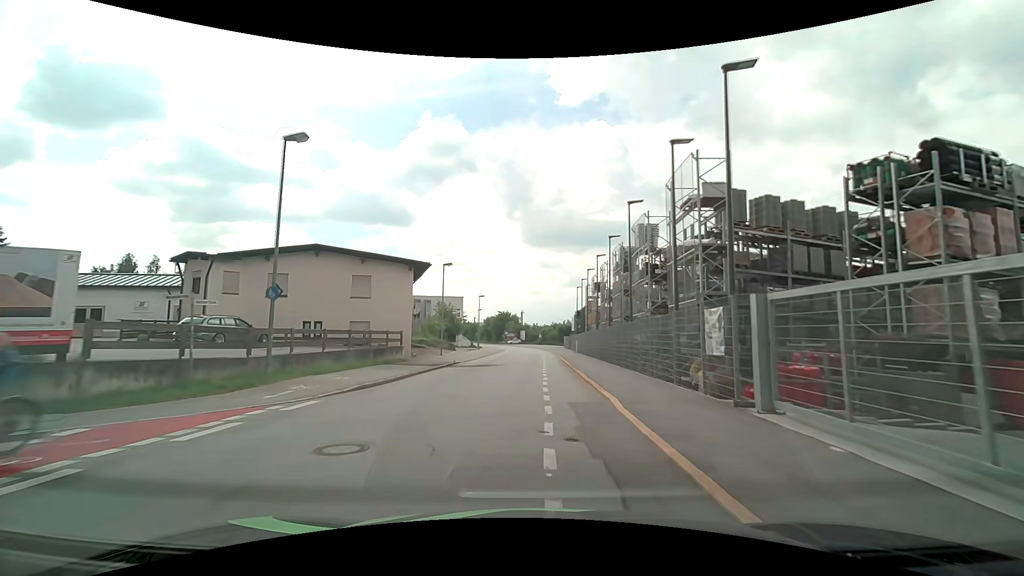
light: Day
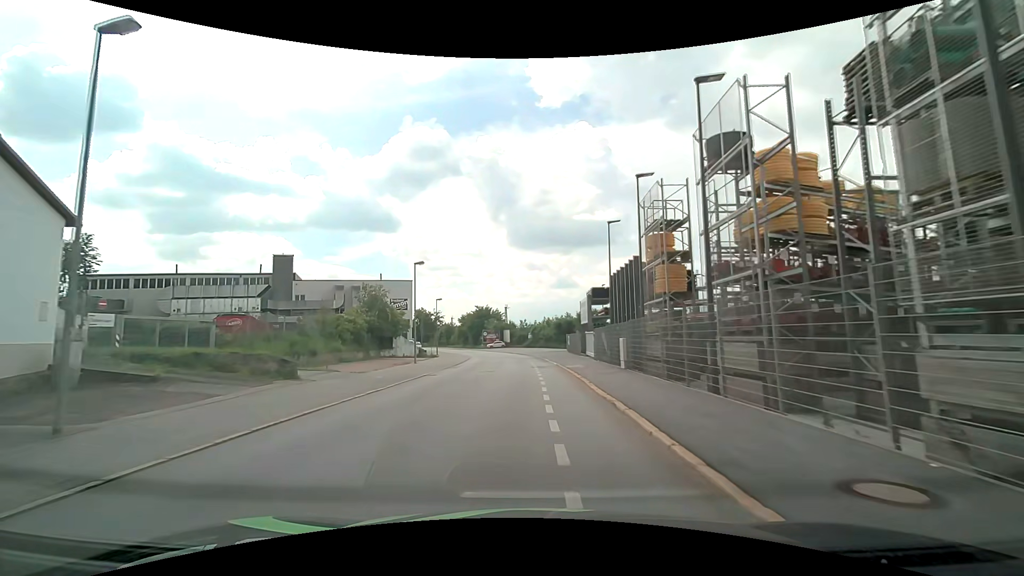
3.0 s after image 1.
(+0.6, +34.0) m; +2°
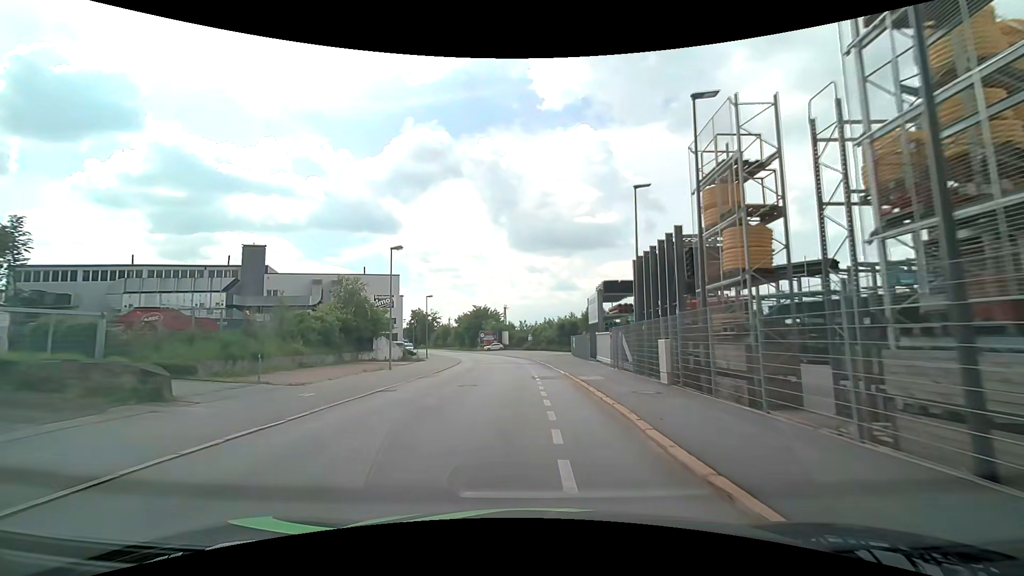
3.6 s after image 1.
(-0.1, +6.9) m; 0°
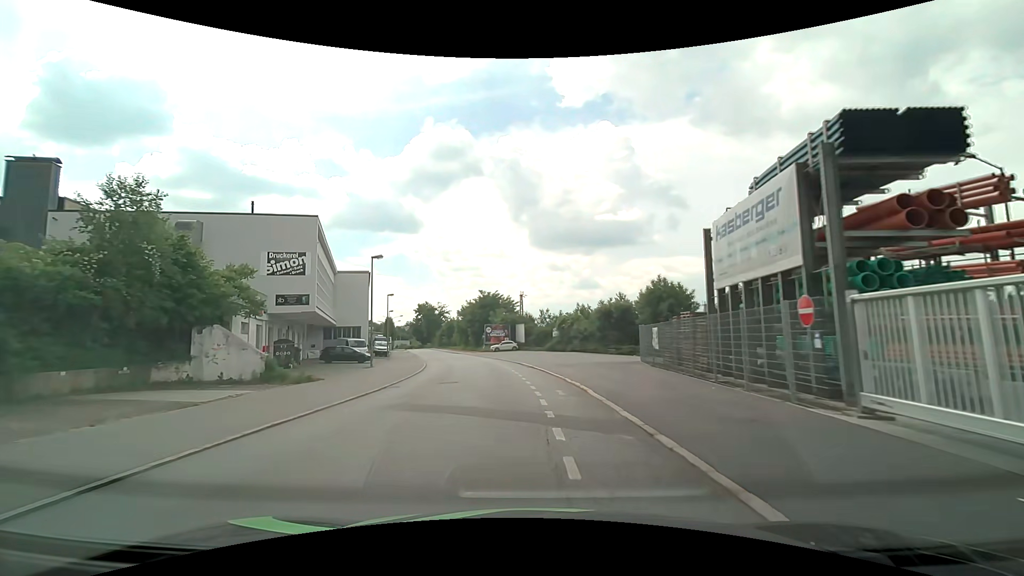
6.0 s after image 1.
(-0.5, +28.1) m; -3°
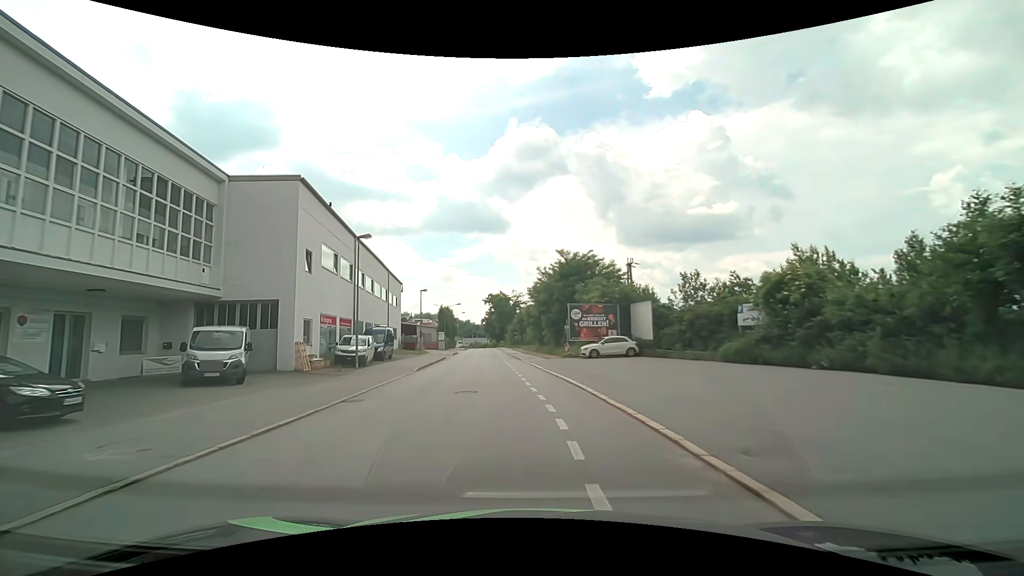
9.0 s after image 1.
(-2.7, +35.4) m; -10°
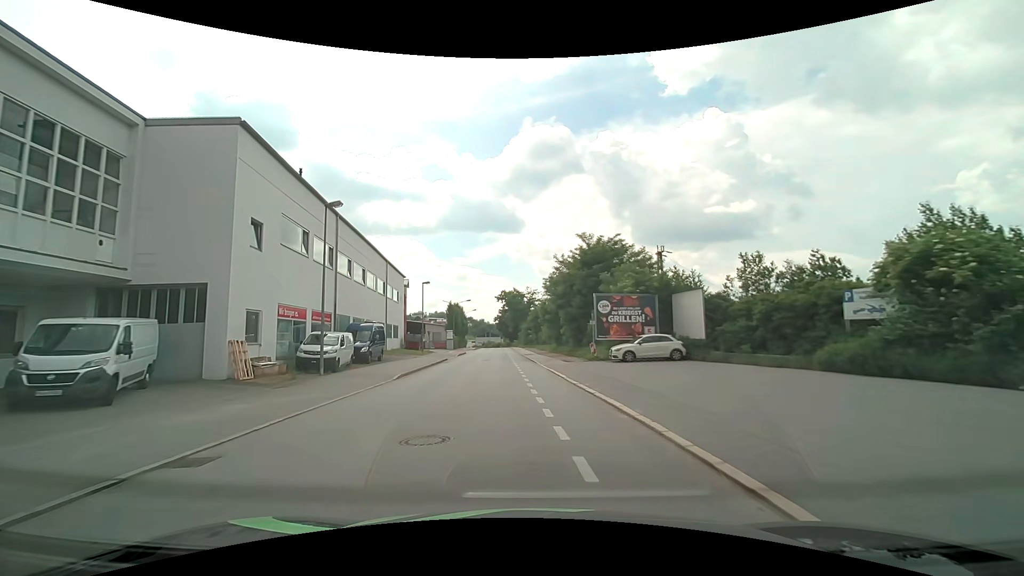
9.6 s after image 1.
(-0.1, +7.0) m; -2°
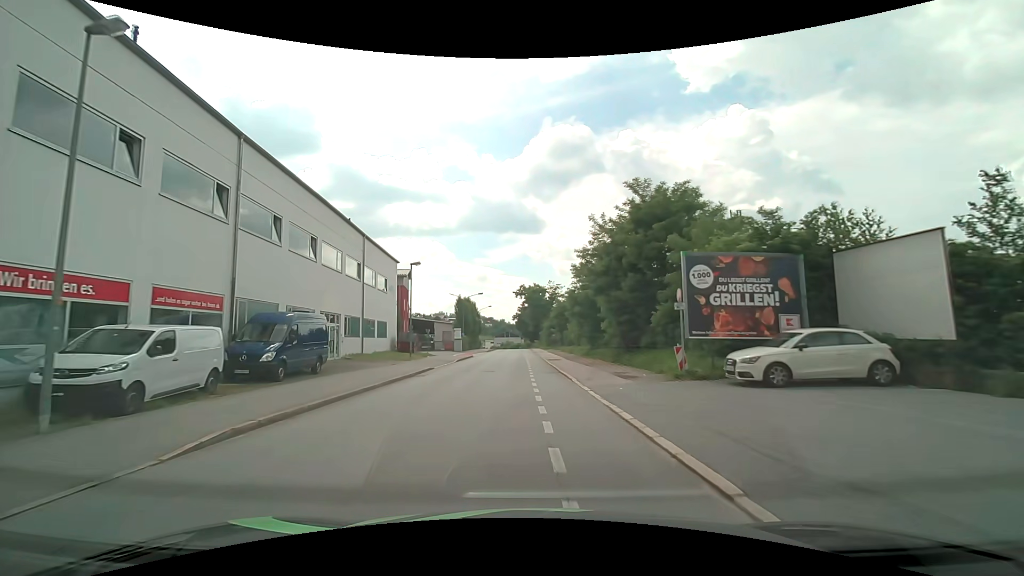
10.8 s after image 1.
(-0.3, +13.7) m; -2°
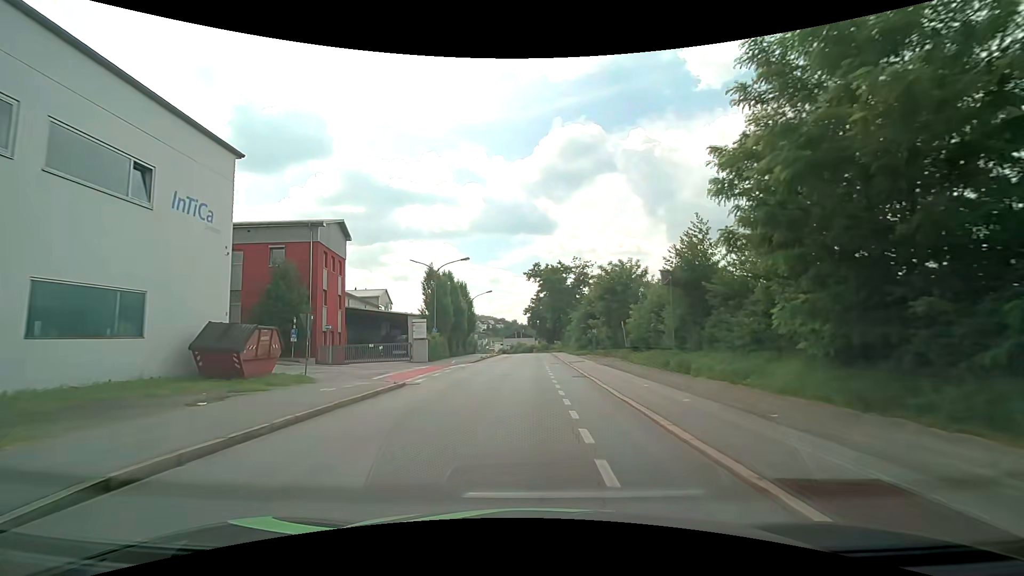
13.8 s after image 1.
(-1.0, +33.0) m; -2°
(0, +10) (0, +20) (0, +30) (0, +40) (0, +50) (0, +60) (0, +70) (0, +80) (0, +90) (-1, +100) m
